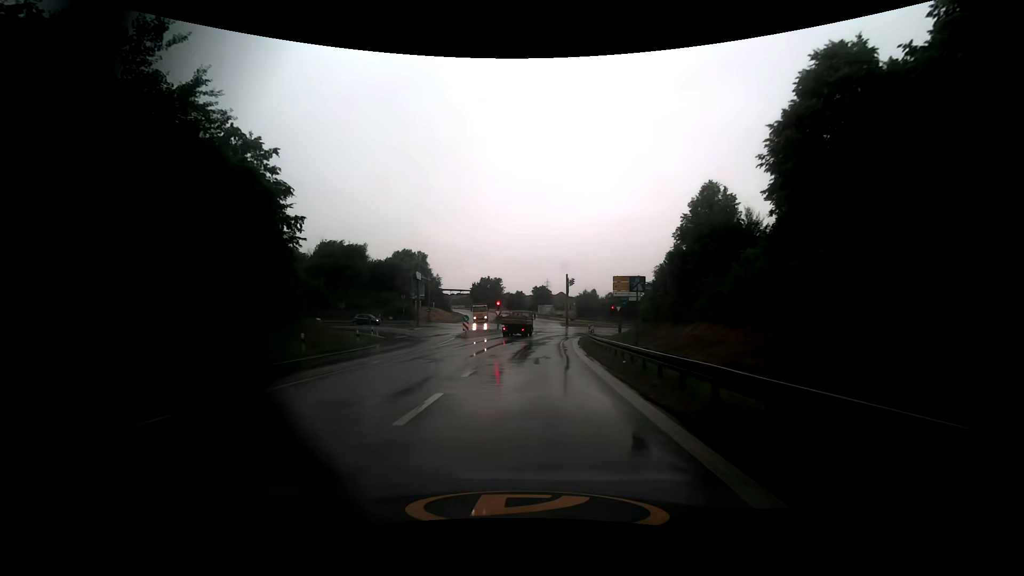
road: motorway_link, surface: asphalt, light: Day
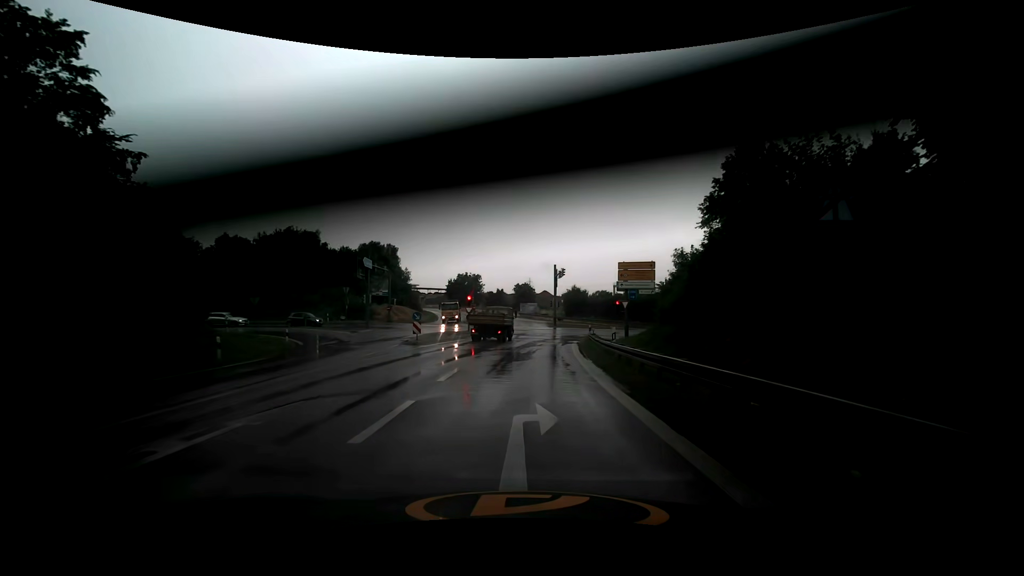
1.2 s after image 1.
(-0.2, +12.7) m; 0°
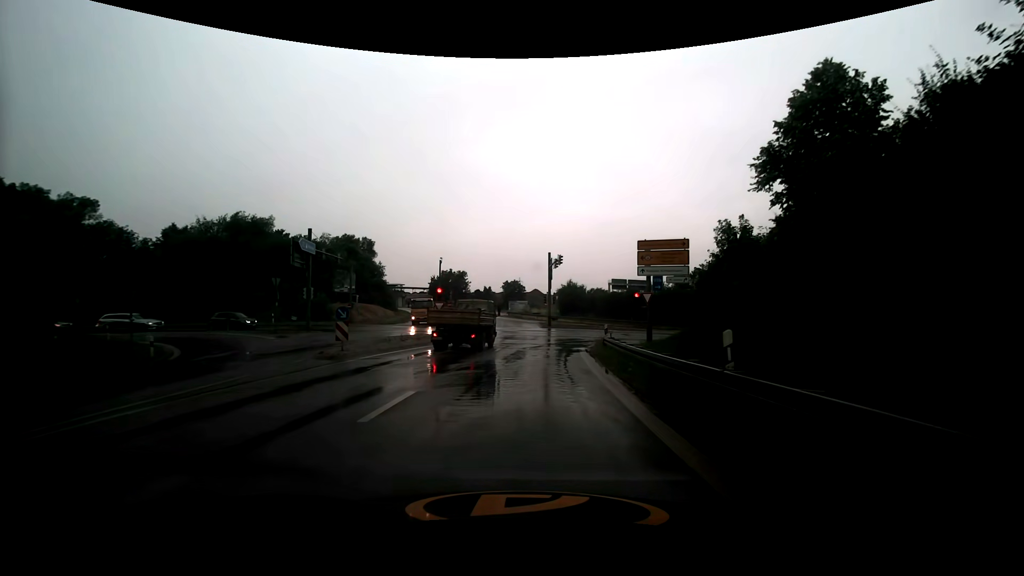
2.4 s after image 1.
(+0.1, +10.6) m; +1°
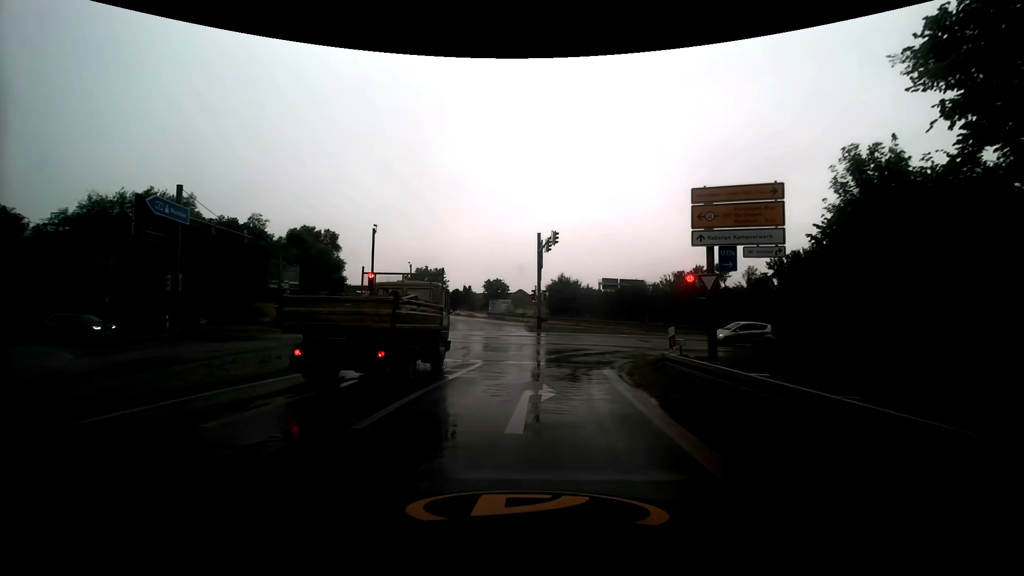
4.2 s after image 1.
(+0.1, +12.3) m; +2°
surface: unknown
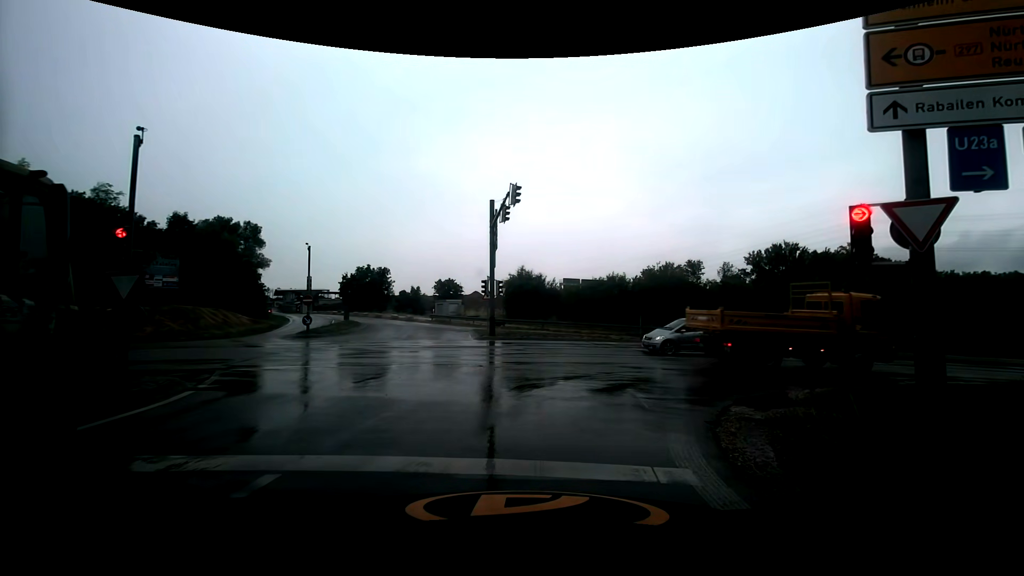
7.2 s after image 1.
(+0.3, +11.2) m; +5°
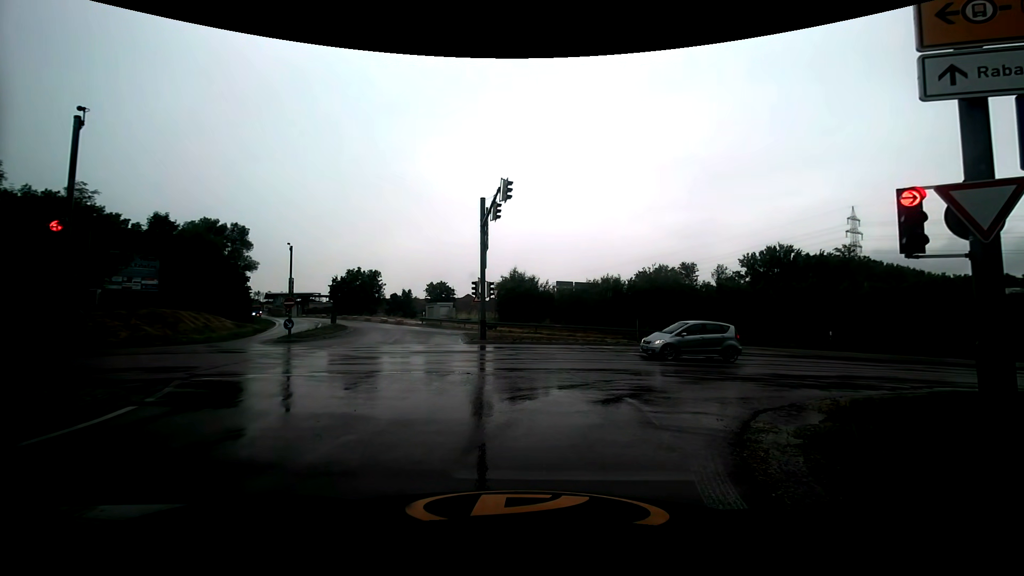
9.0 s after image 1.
(0.0, +1.1) m; +1°
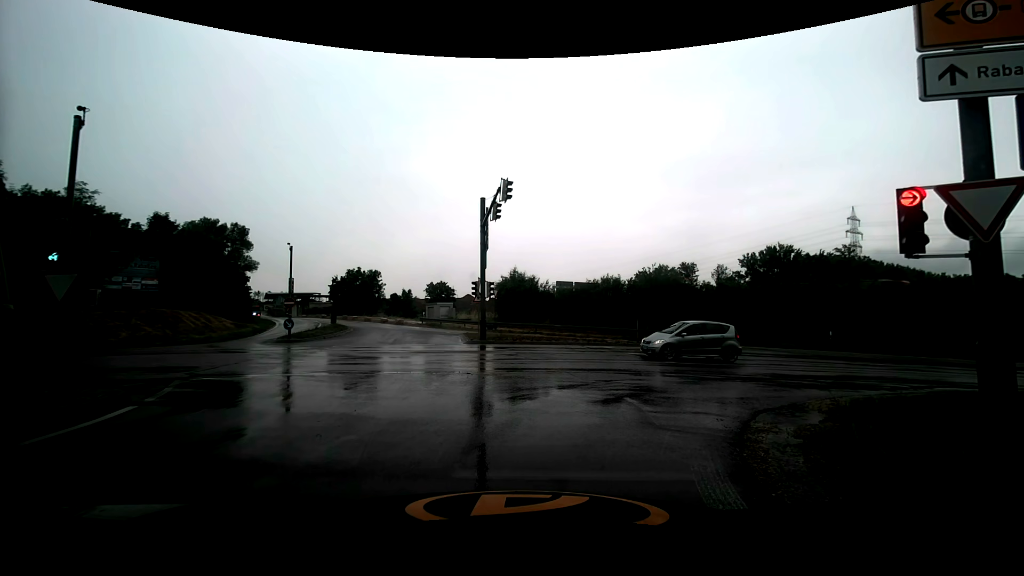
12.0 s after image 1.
(0.0, +0.1) m; 0°
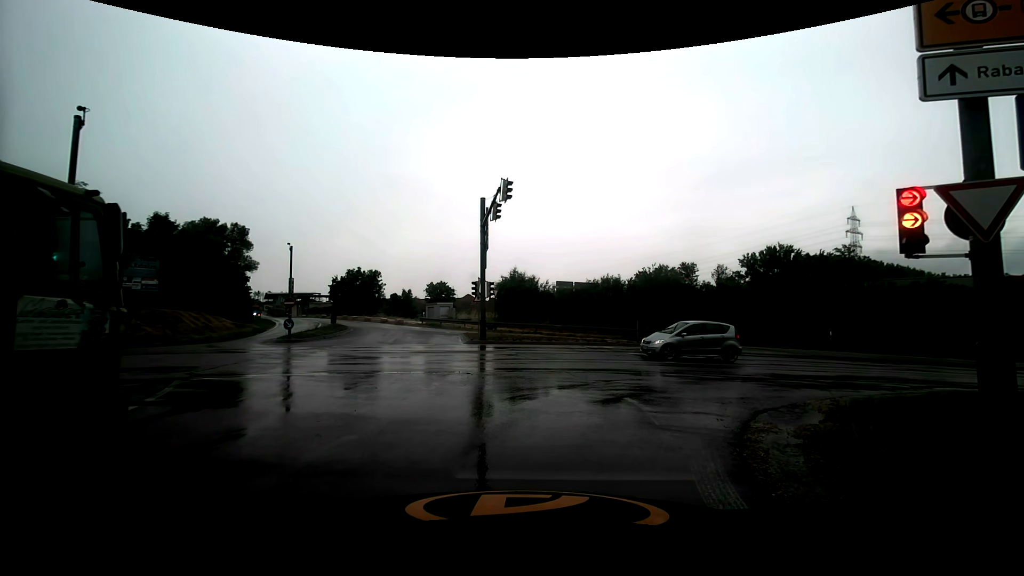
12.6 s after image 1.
(0.0, 0.0) m; 0°
(+1, +10) (+8, +17) (+17, +21) (+26, +24) (+36, +25) (+46, +27) (+56, +29) (+66, +31) (+76, +33) (+85, +35) m
